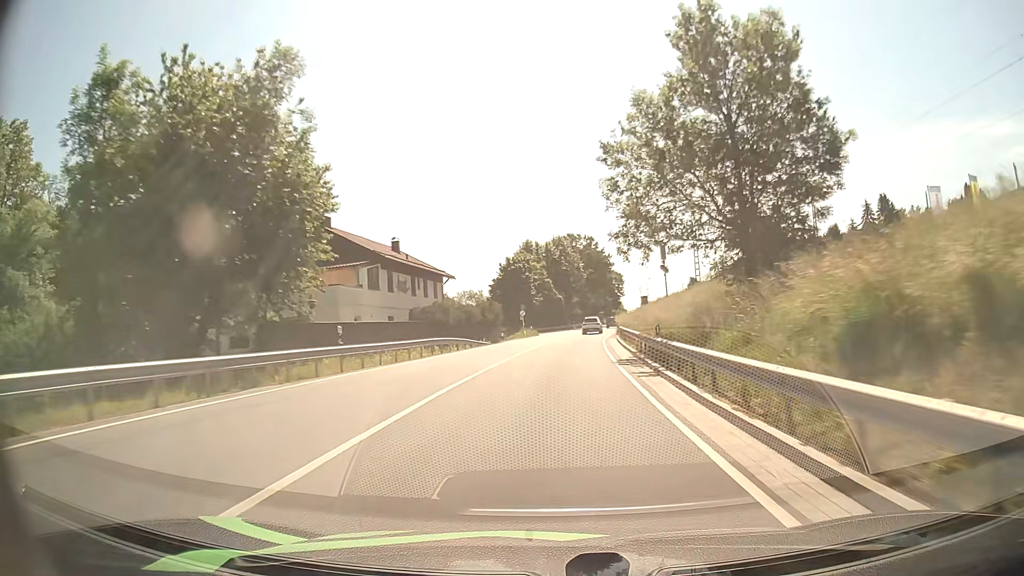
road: primary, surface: asphalt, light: Day
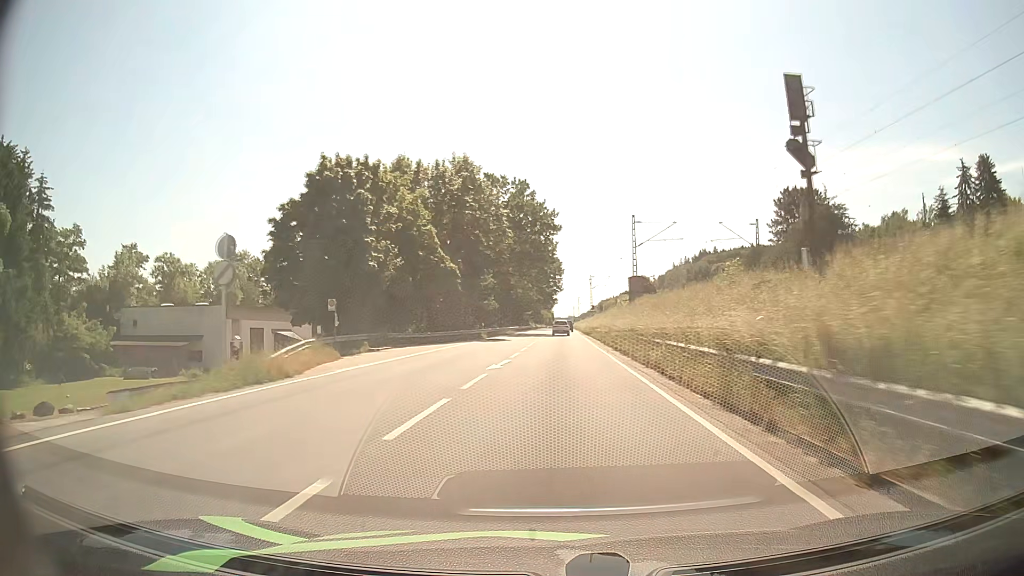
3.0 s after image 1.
(+3.0, +57.6) m; +7°
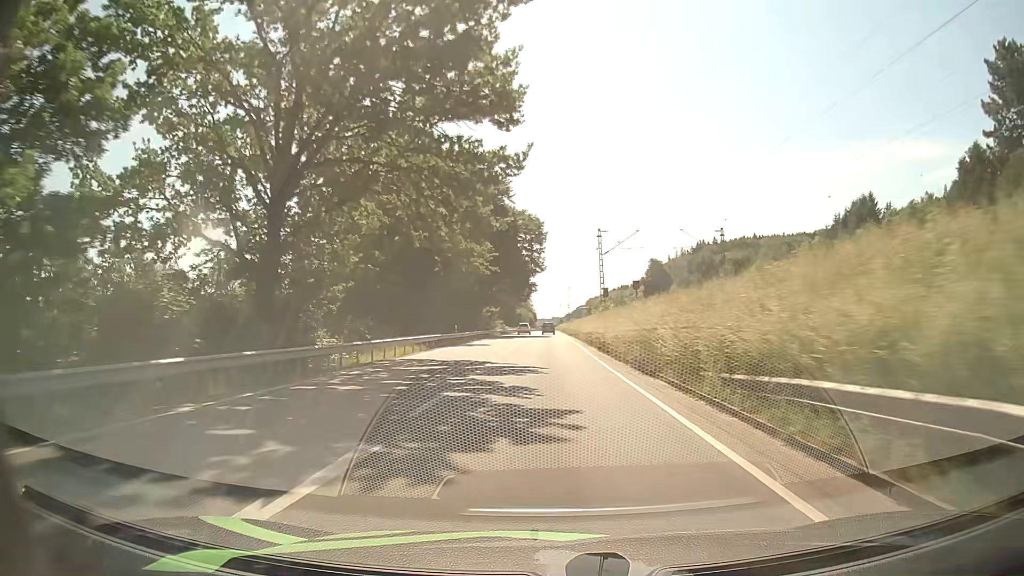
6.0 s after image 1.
(+1.5, +58.7) m; +2°
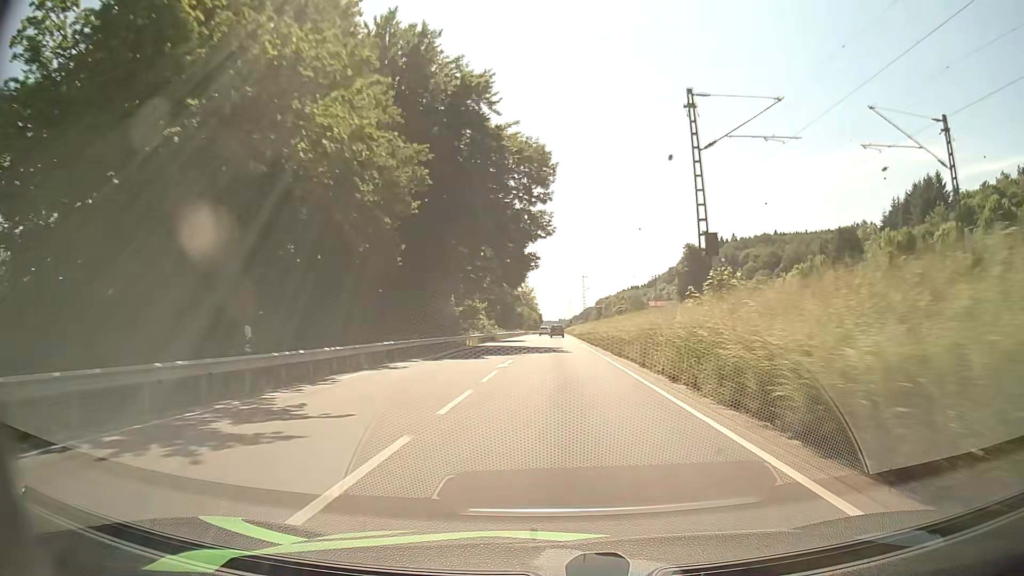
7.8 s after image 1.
(-0.3, +36.6) m; 0°
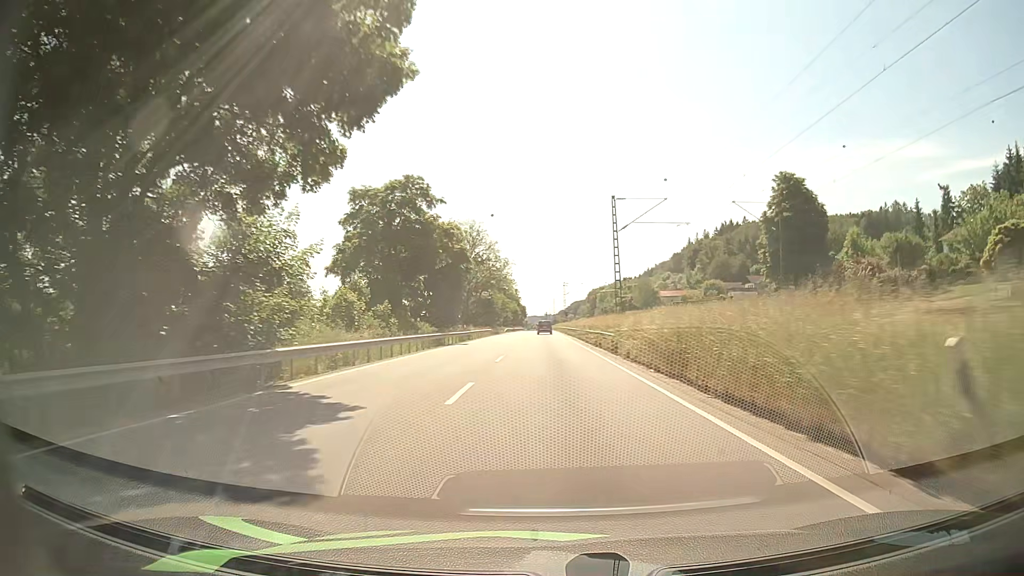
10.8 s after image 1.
(+0.2, +61.1) m; +1°
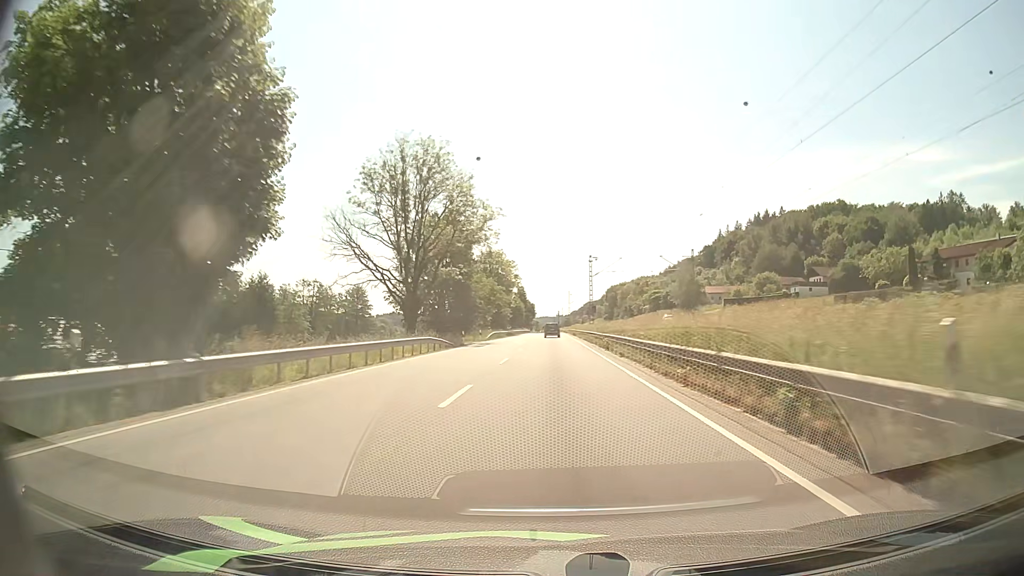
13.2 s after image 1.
(-0.3, +49.3) m; -1°
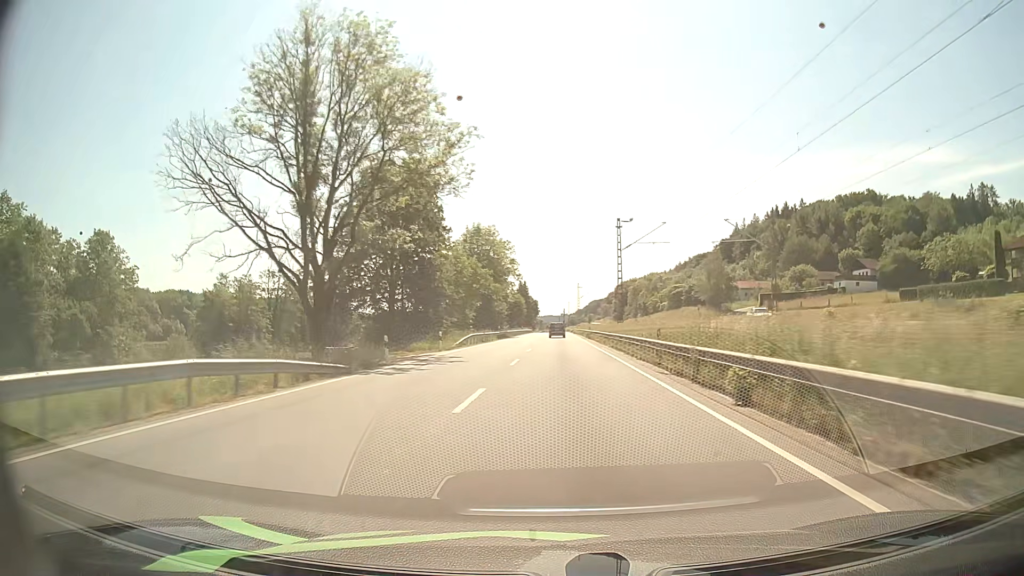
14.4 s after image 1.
(-0.1, +25.2) m; 0°
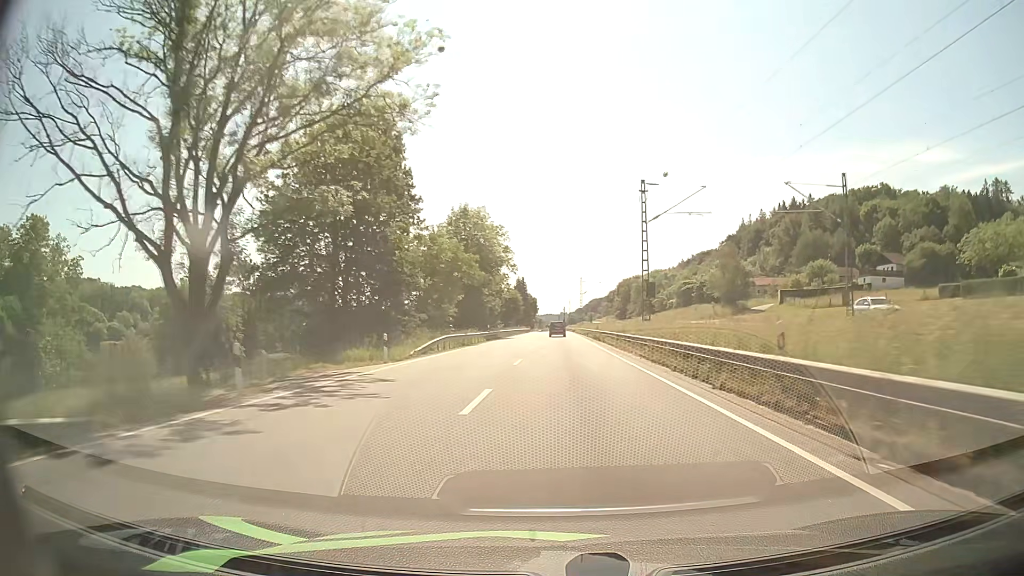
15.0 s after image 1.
(0.0, +12.6) m; 0°
(0, +10) (0, +20) (0, +30) (0, +40) (+1, +50) (+1, +60) (+1, +70) (+1, +80) (+1, +90) (+1, +100) m
